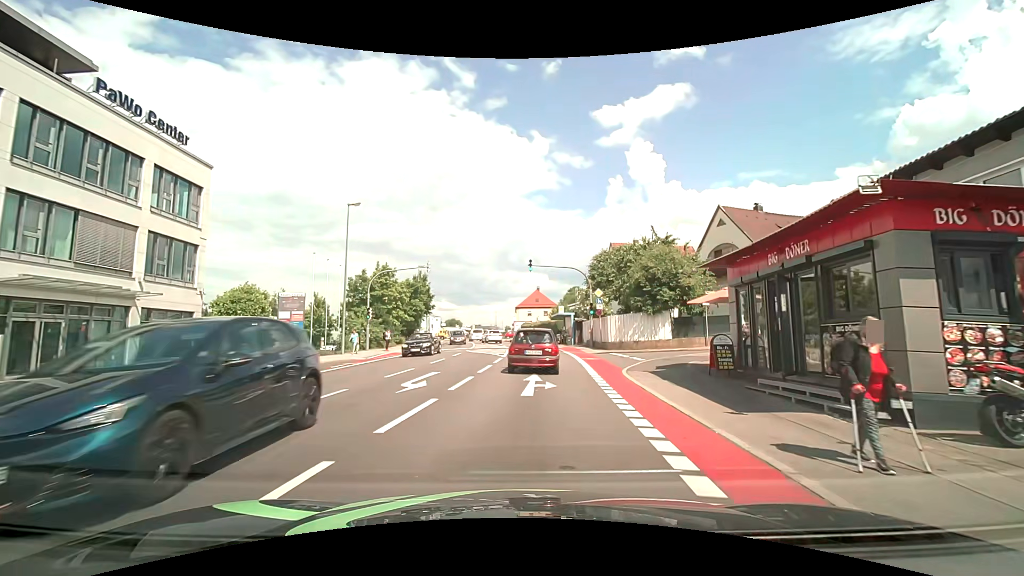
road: tertiary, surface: asphalt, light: Day
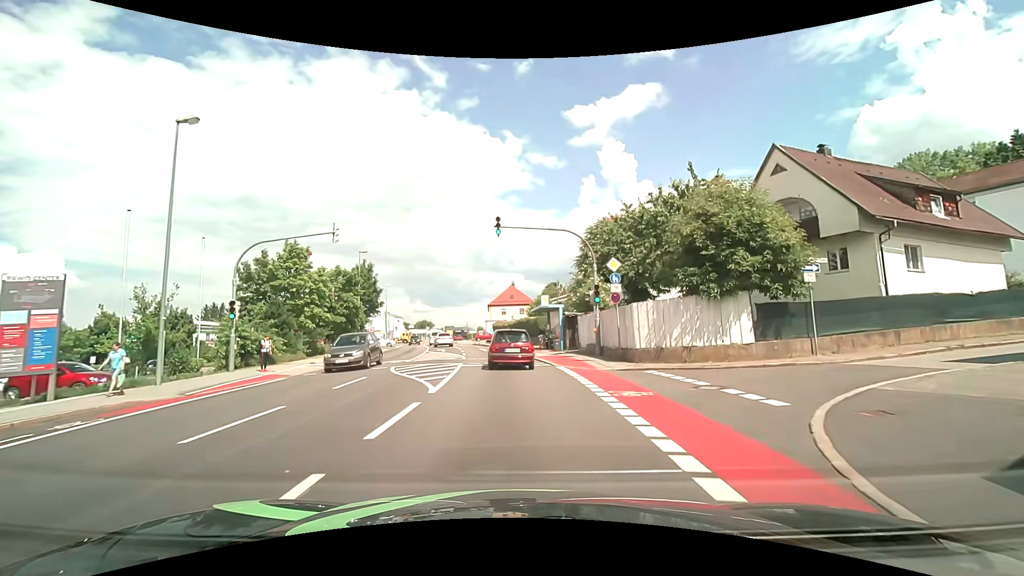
(+0.5, +14.0) m; +3°
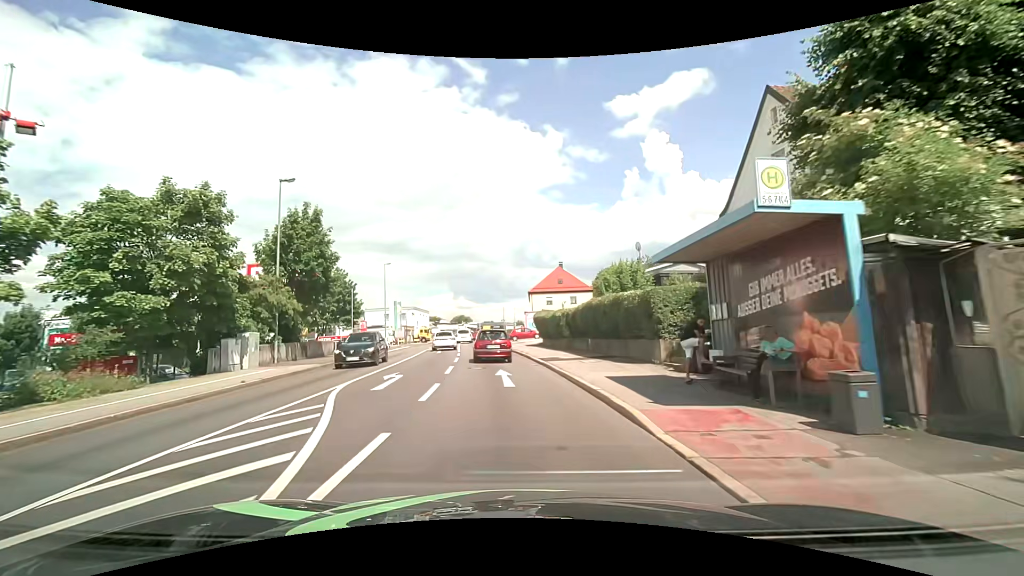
(-1.0, +25.8) m; -4°
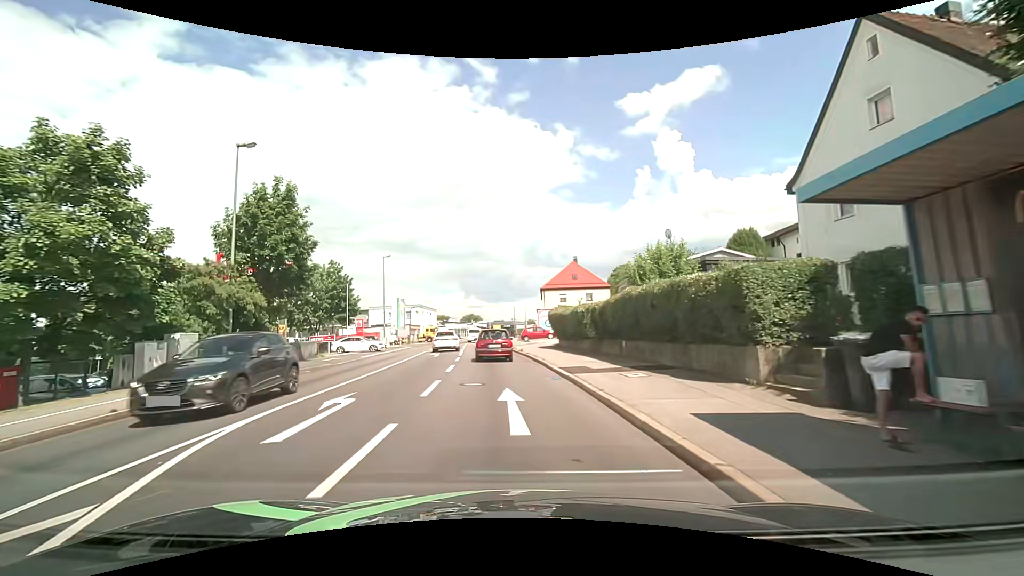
(-0.1, +5.5) m; -1°
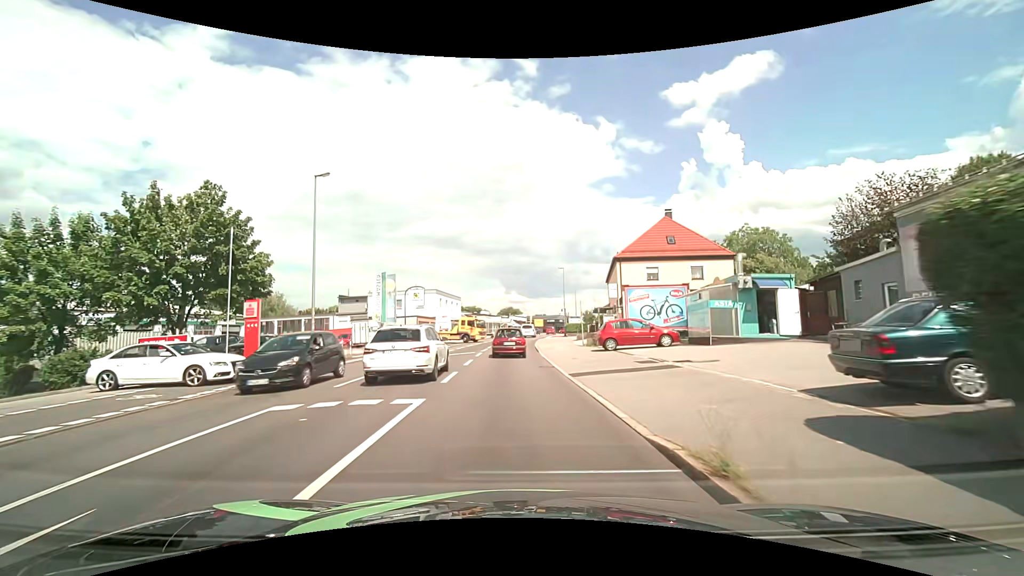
(-1.6, +28.9) m; -5°
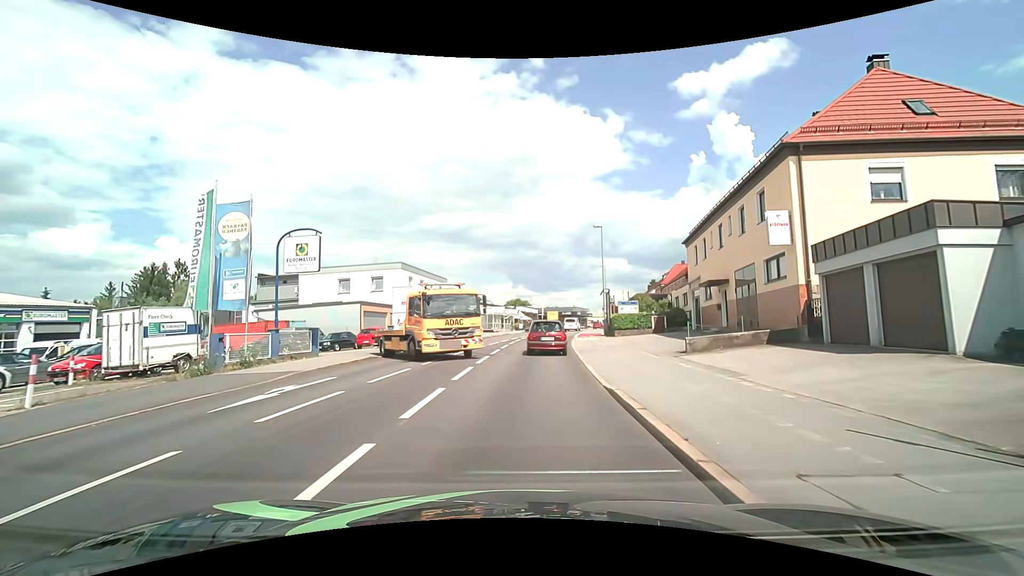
(-0.2, +26.8) m; -1°
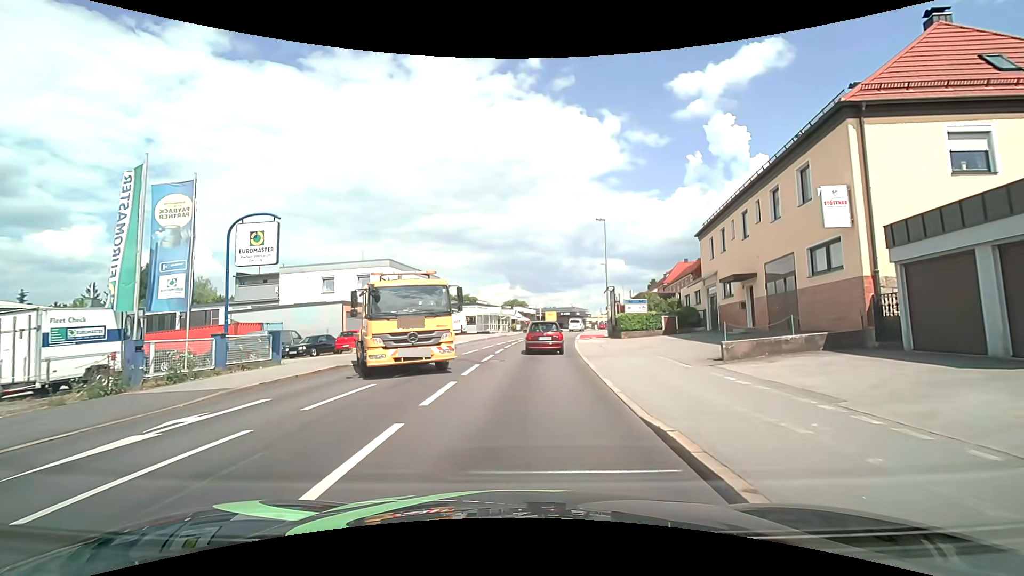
(0.0, +3.2) m; 0°
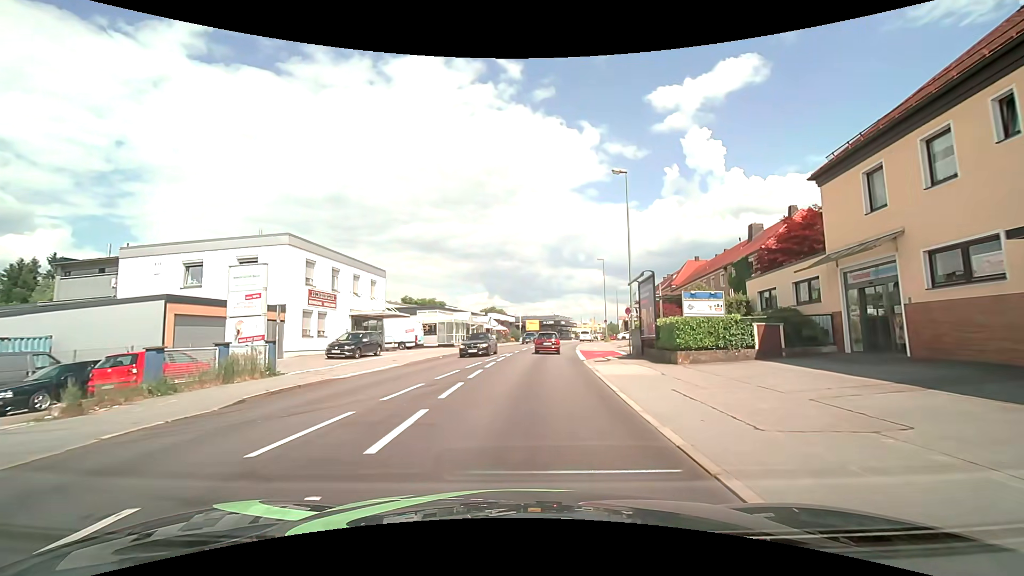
(+0.4, +16.5) m; +2°
(0, +10) (+1, +20) (+2, +30) (+3, +40) (+4, +50) (+6, +60) (+8, +69) (+10, +79) (+13, +89) (+15, +98) m
